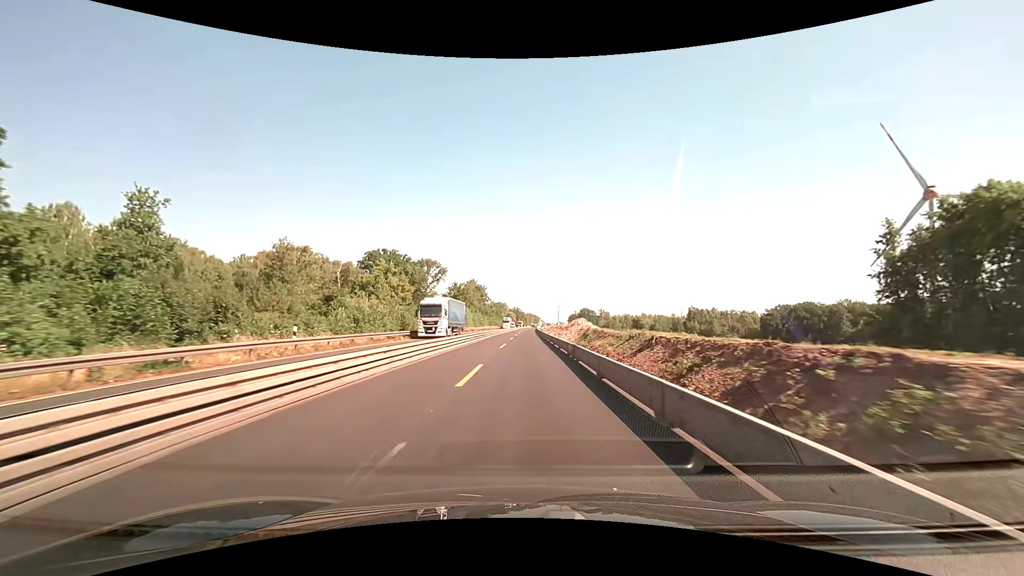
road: motorway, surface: concrete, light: Day
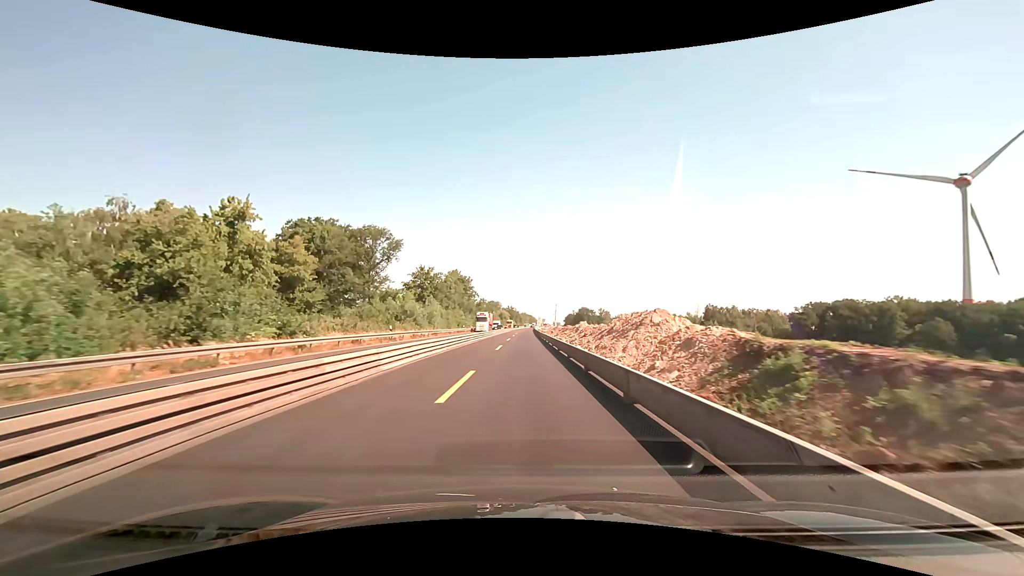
(+0.3, +38.0) m; +1°
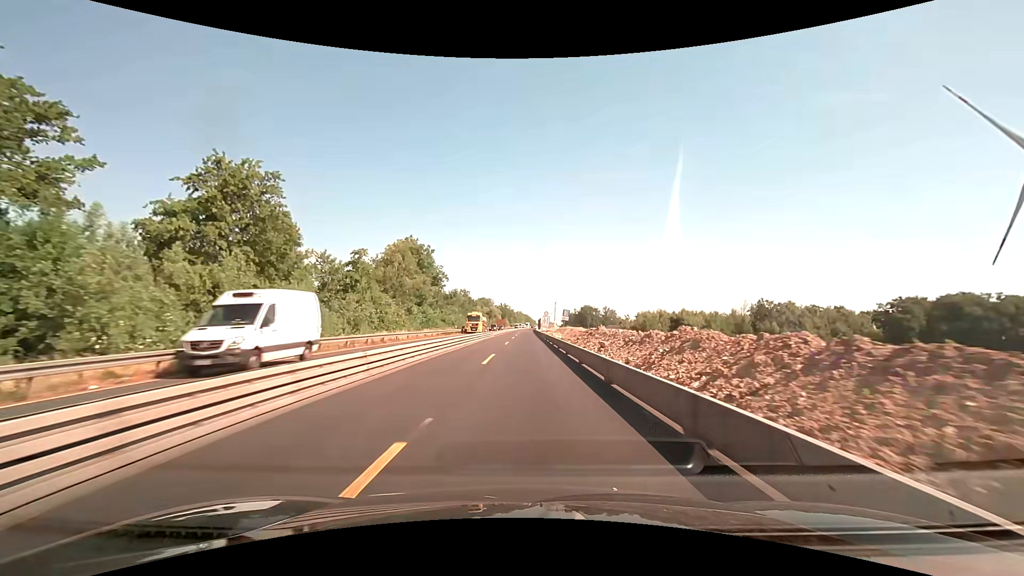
(+0.1, +63.3) m; 0°
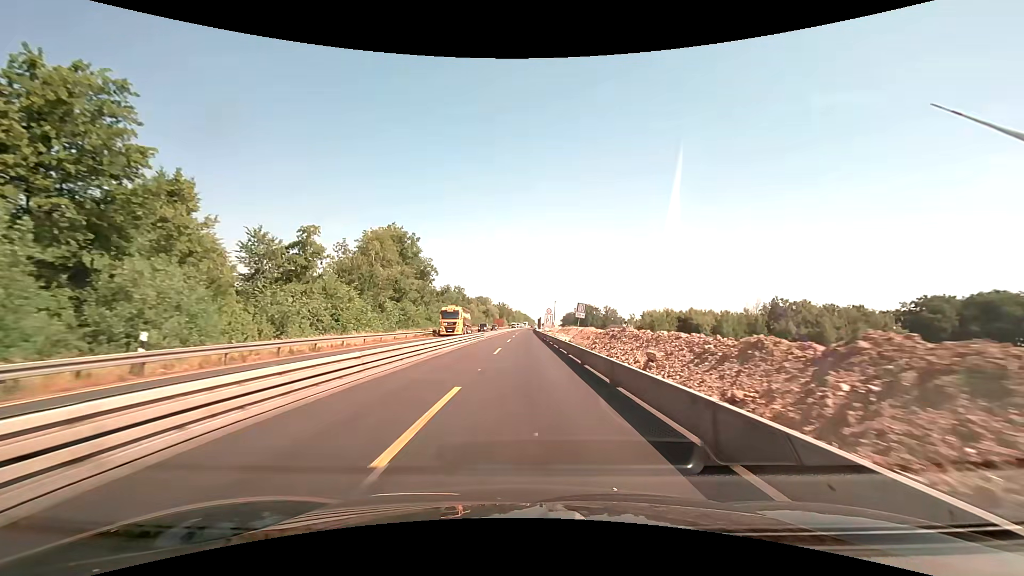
(0.0, +12.7) m; 0°
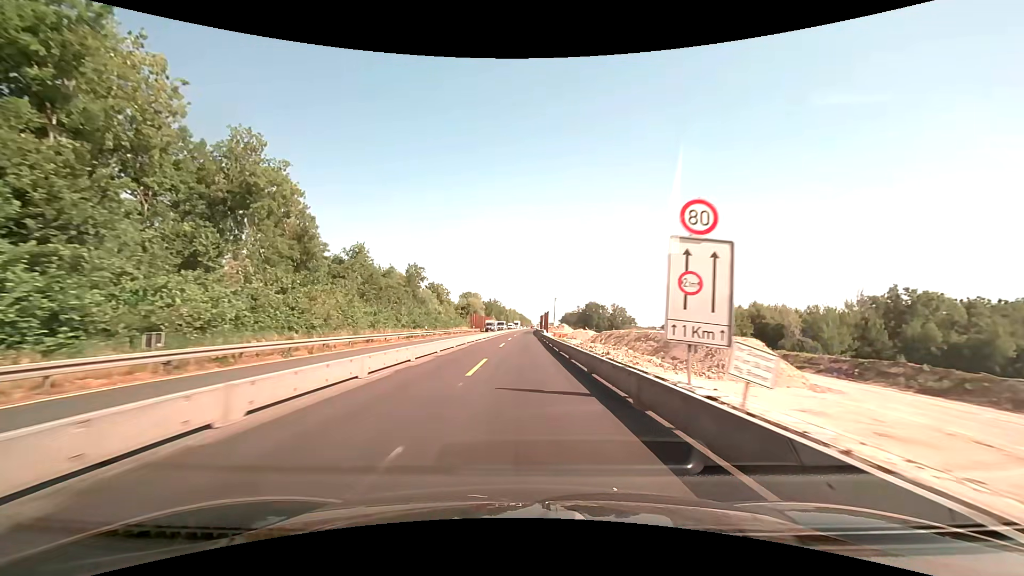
(+0.5, +63.3) m; +1°
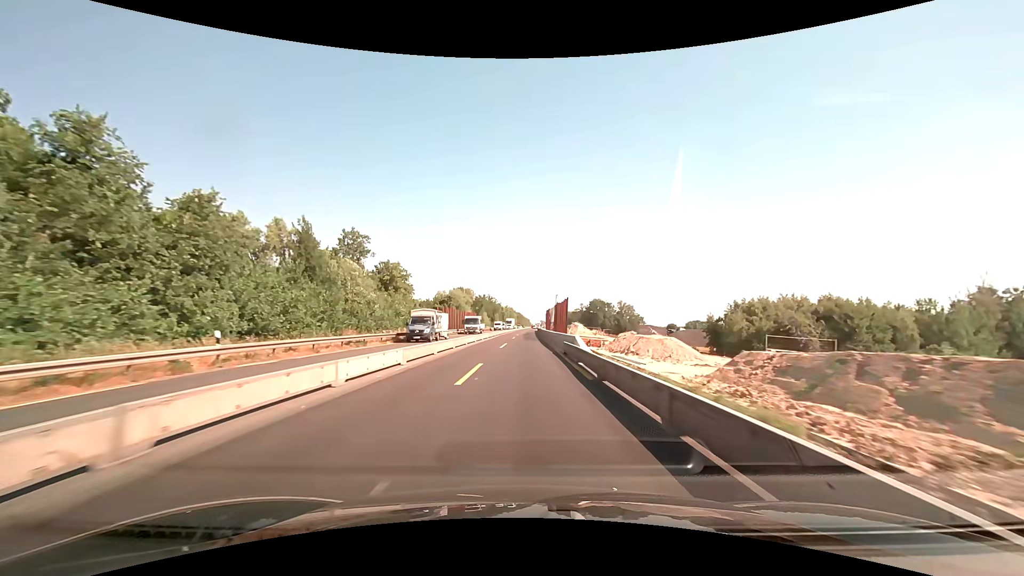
(+0.1, +38.0) m; 0°
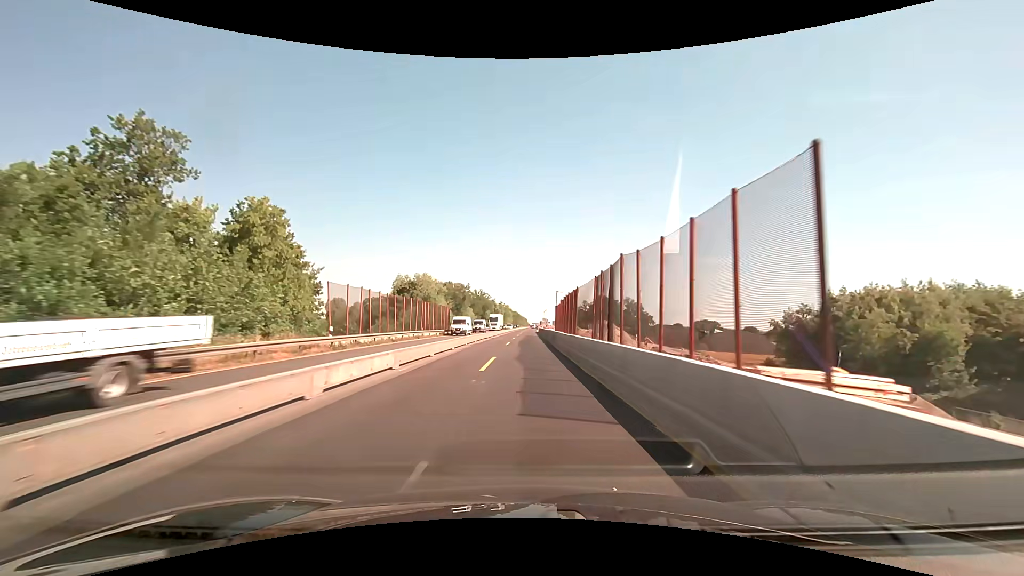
(+0.1, +38.0) m; 0°
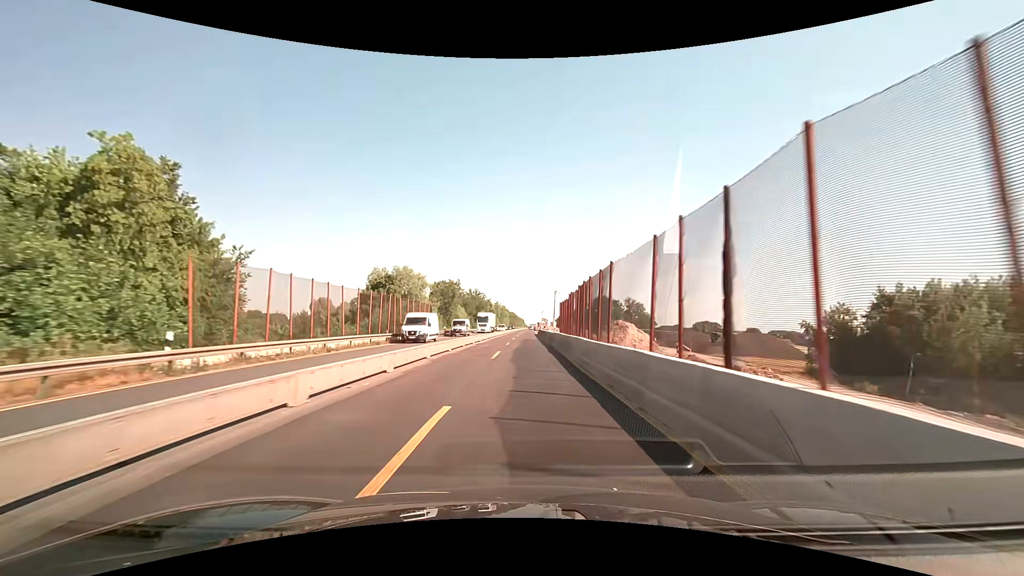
(0.0, +12.7) m; 0°
